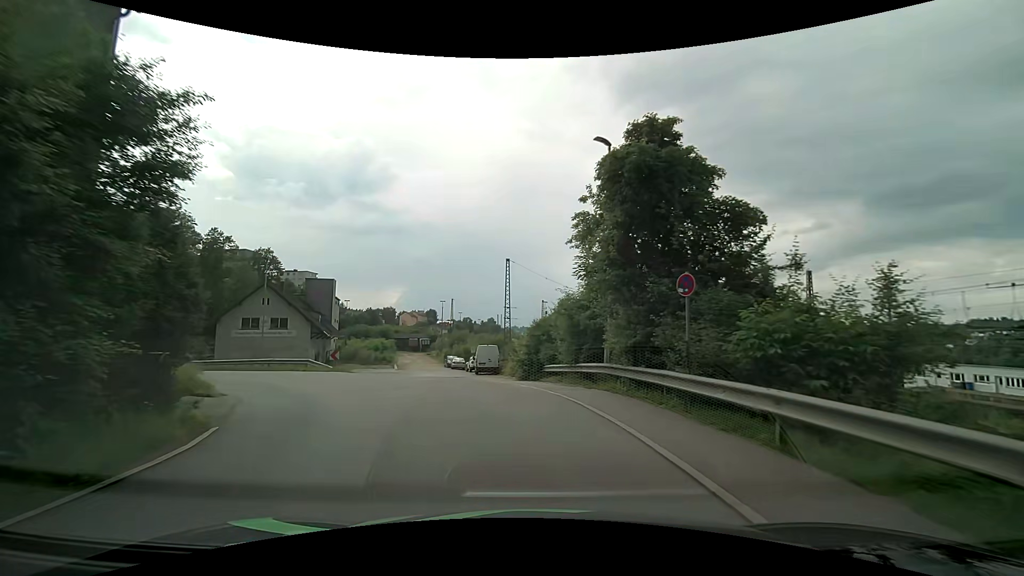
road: residential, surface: asphalt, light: Day
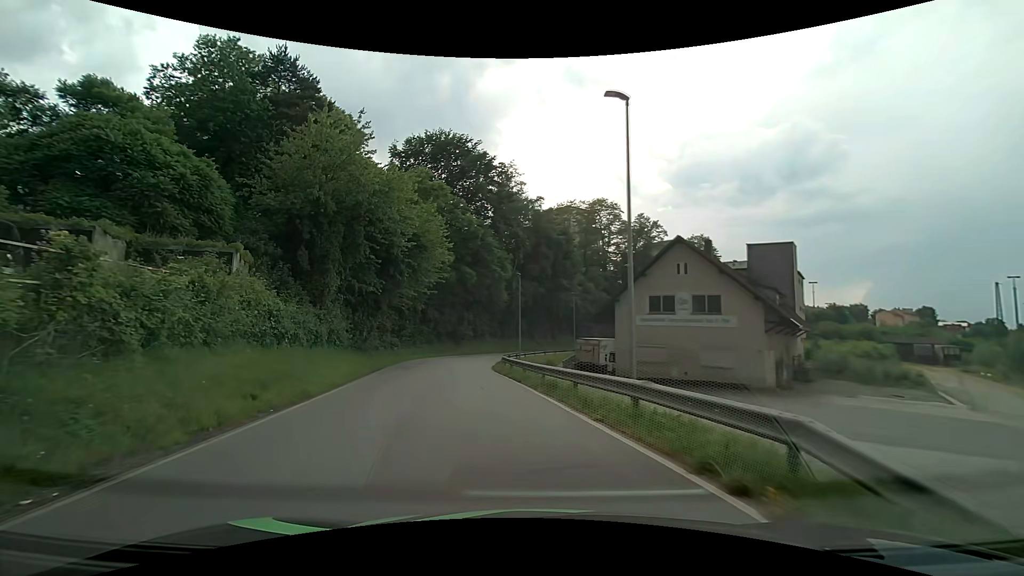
(-9.6, +24.5) m; -48°
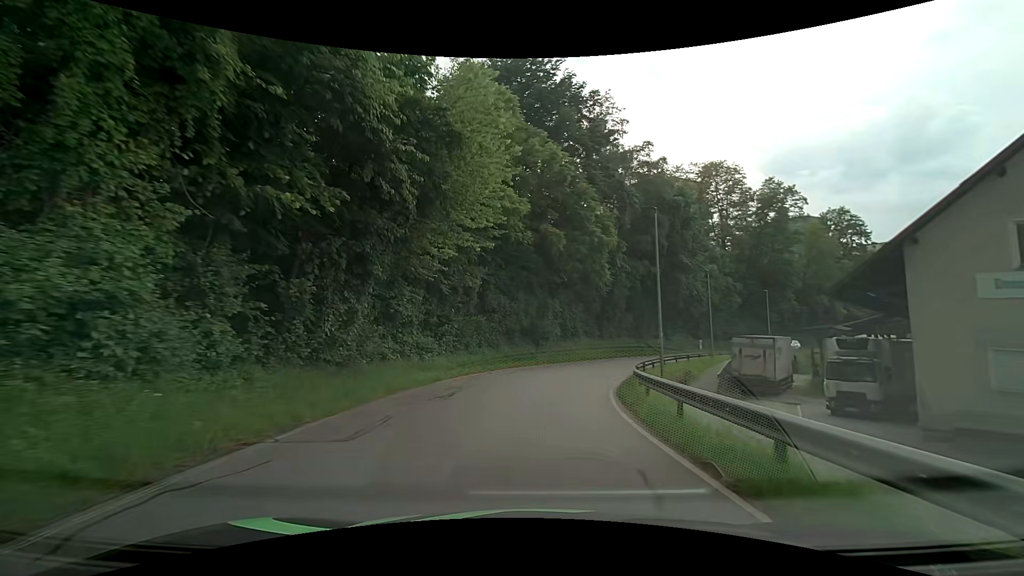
(-2.3, +19.3) m; -9°
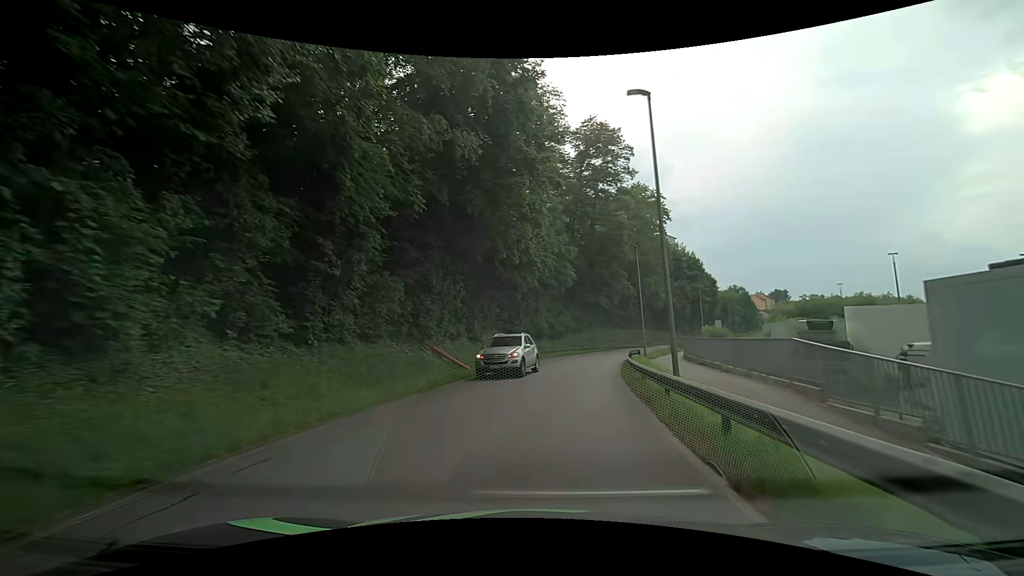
(+6.5, +35.1) m; +25°
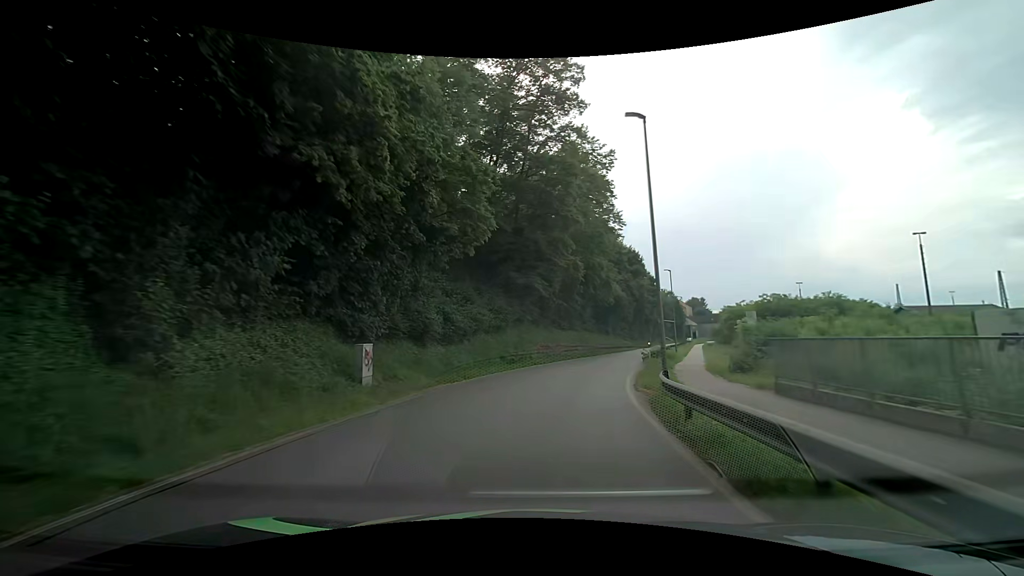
(+1.8, +22.9) m; +9°
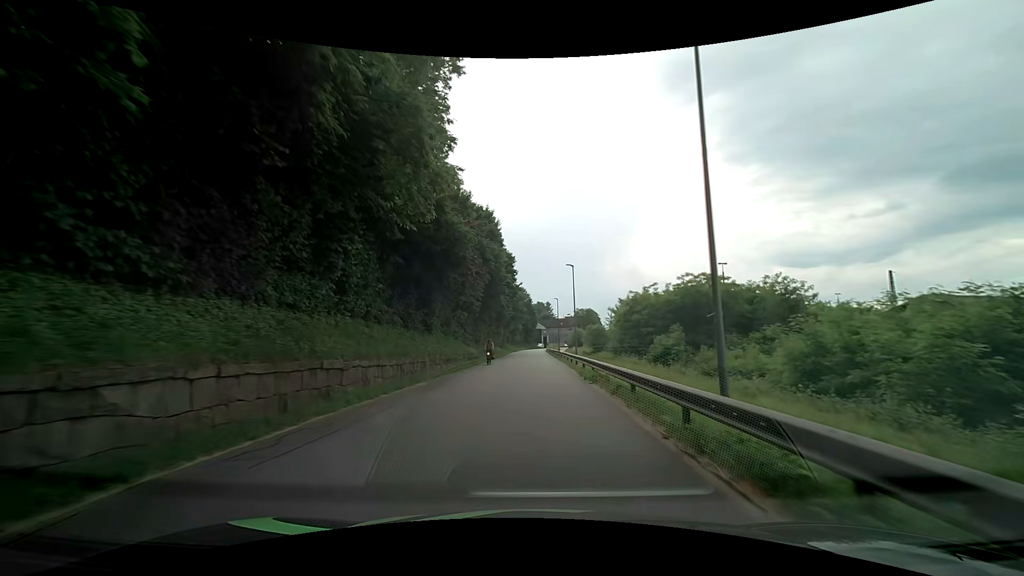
(+6.9, +39.2) m; +17°
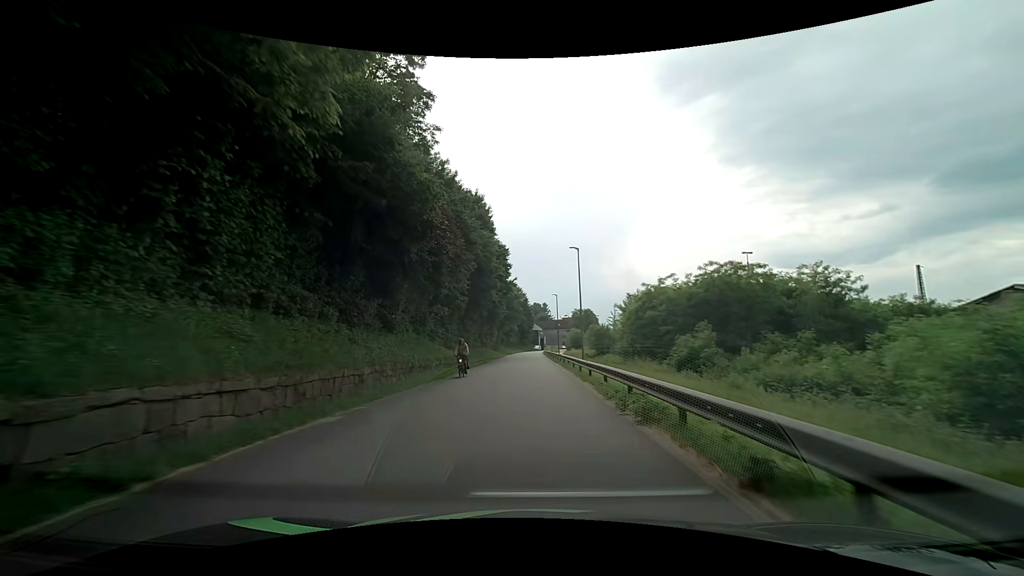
(+0.2, +8.1) m; +1°
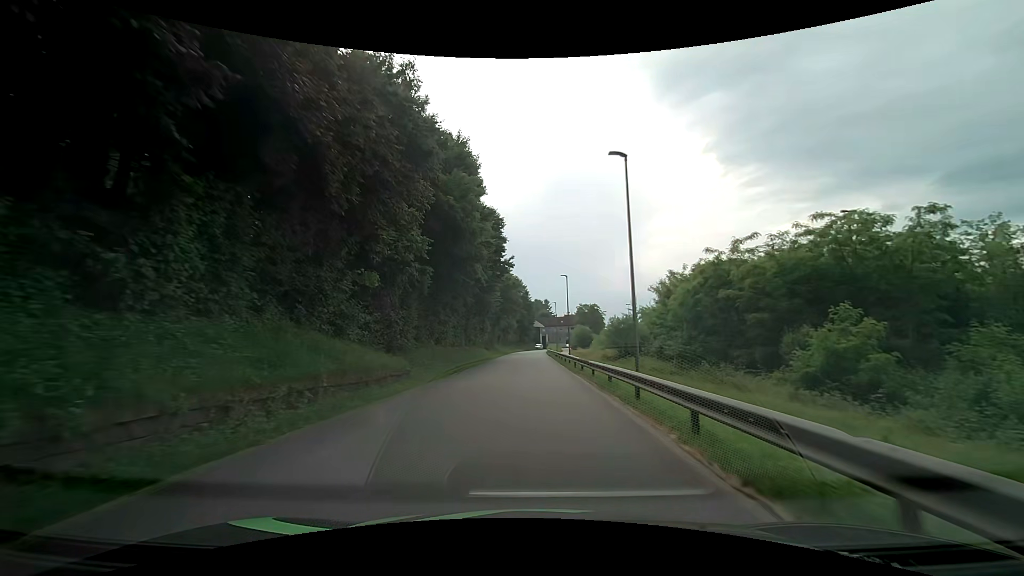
(+0.1, +16.4) m; 0°
(0, +10) (0, +20) (0, +30) (+1, +40) (+1, +50) (+1, +60) (+1, +70) (+1, +80) (+2, +90) (+2, +100) m
